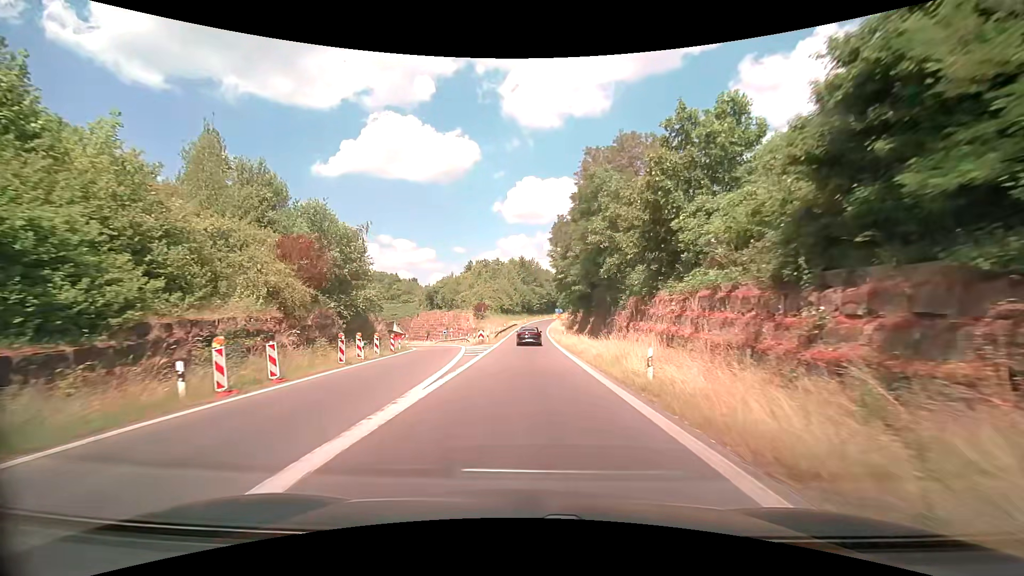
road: trunk_link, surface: asphalt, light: Day
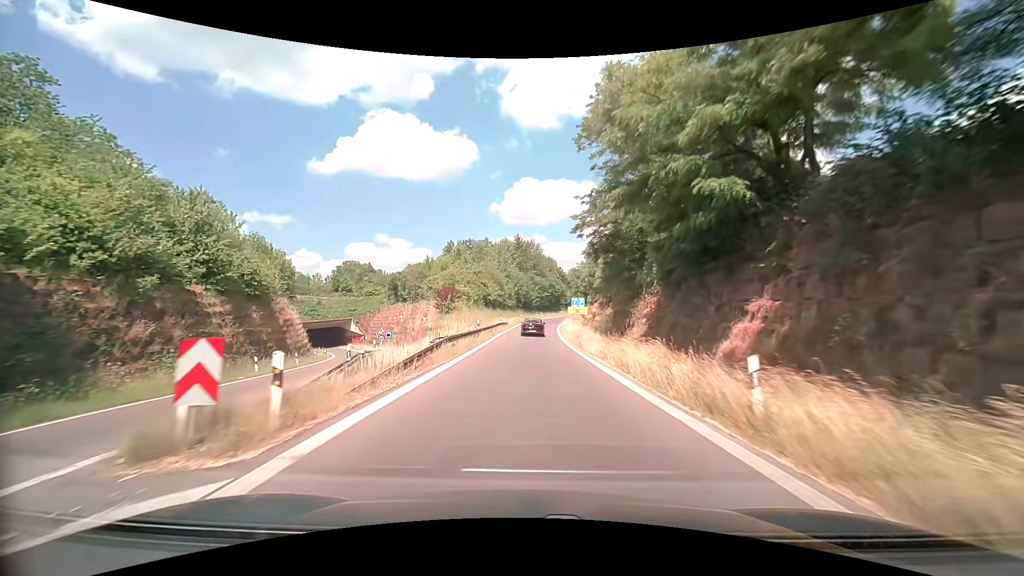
(-0.1, +36.2) m; 0°
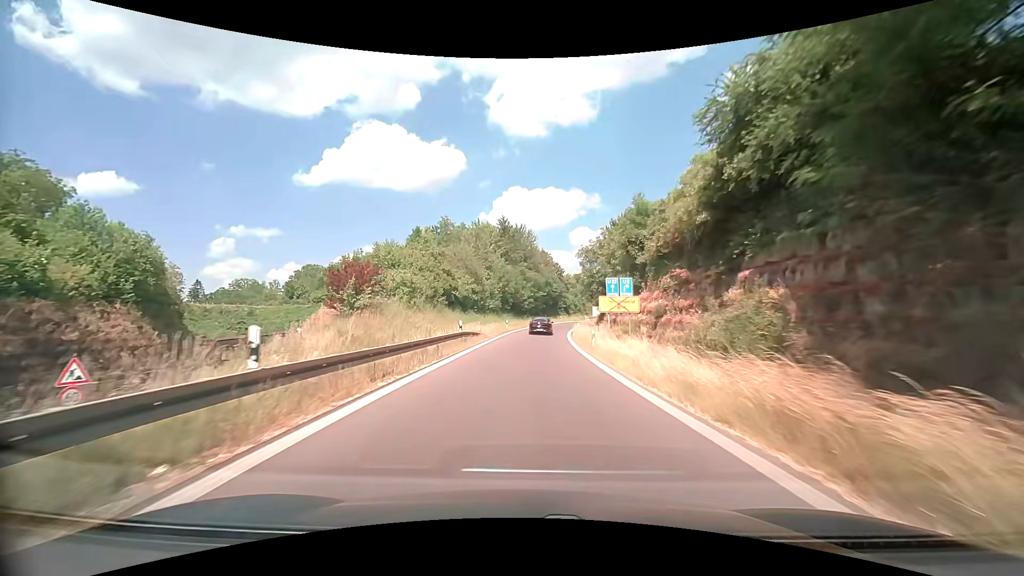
(+0.3, +27.2) m; +1°
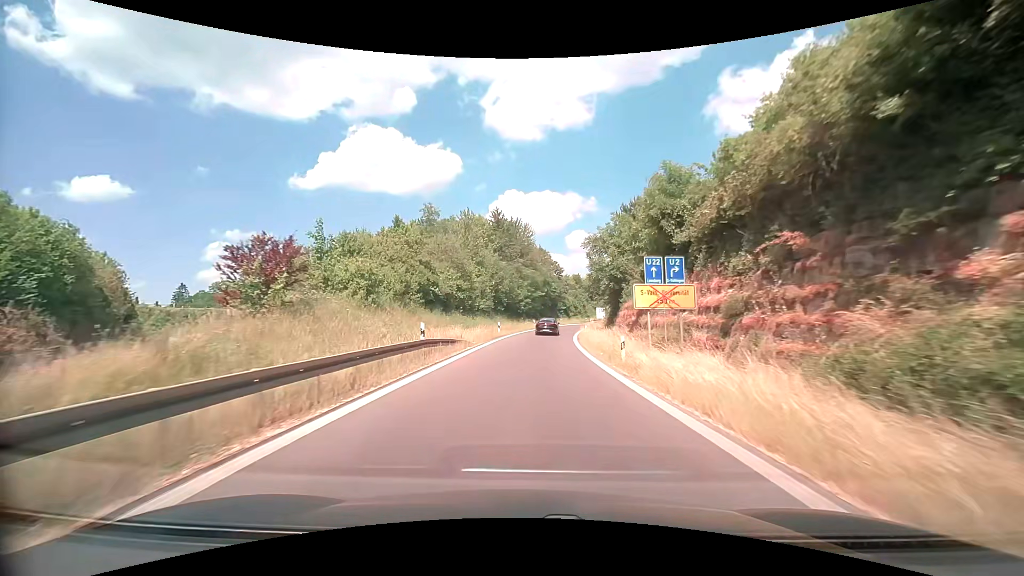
(0.0, +8.8) m; +1°
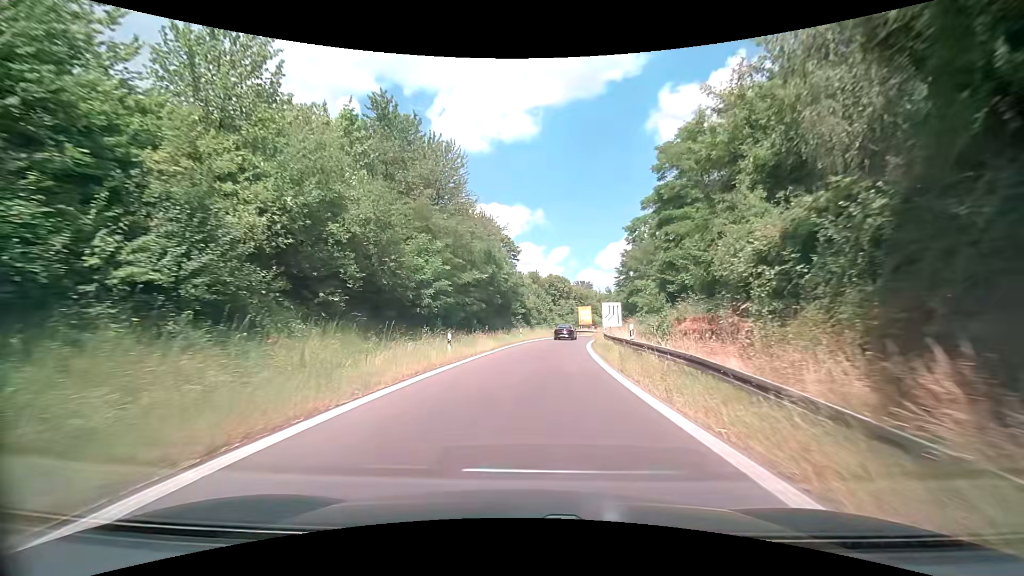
(+1.6, +43.4) m; +5°
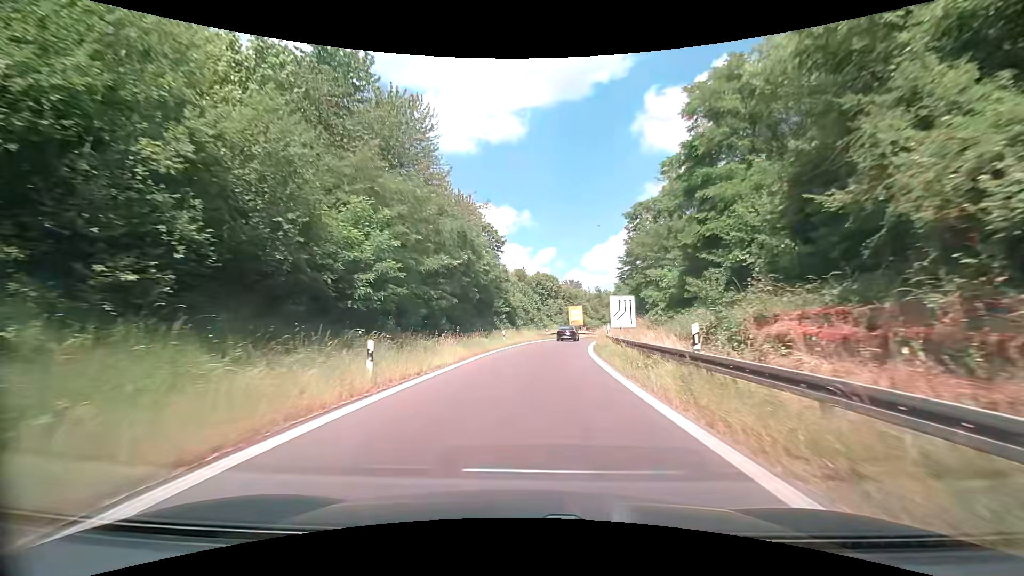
(+0.1, +8.6) m; +2°
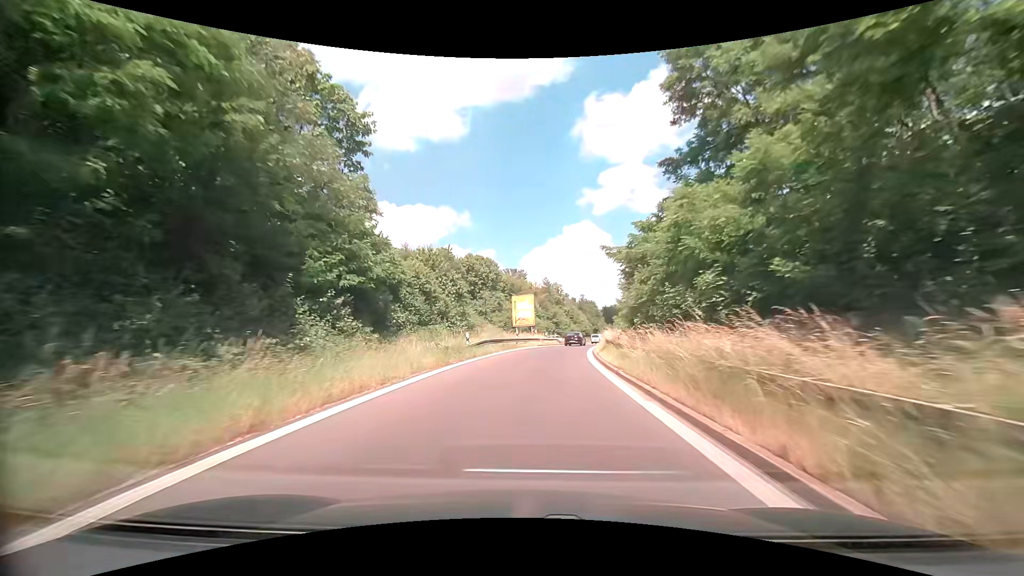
(+2.0, +34.2) m; +7°
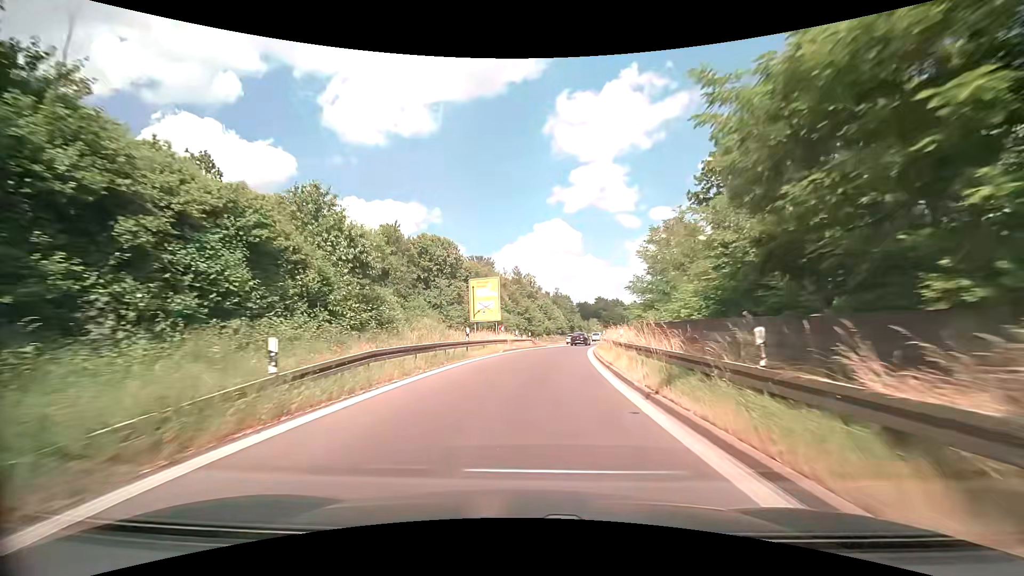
(+0.5, +17.2) m; +3°
(0, +10) (+1, +20) (+2, +30) (+3, +40) (+5, +50) (+7, +59) (+9, +69) (+12, +79) (+15, +88) (+18, +98) m
